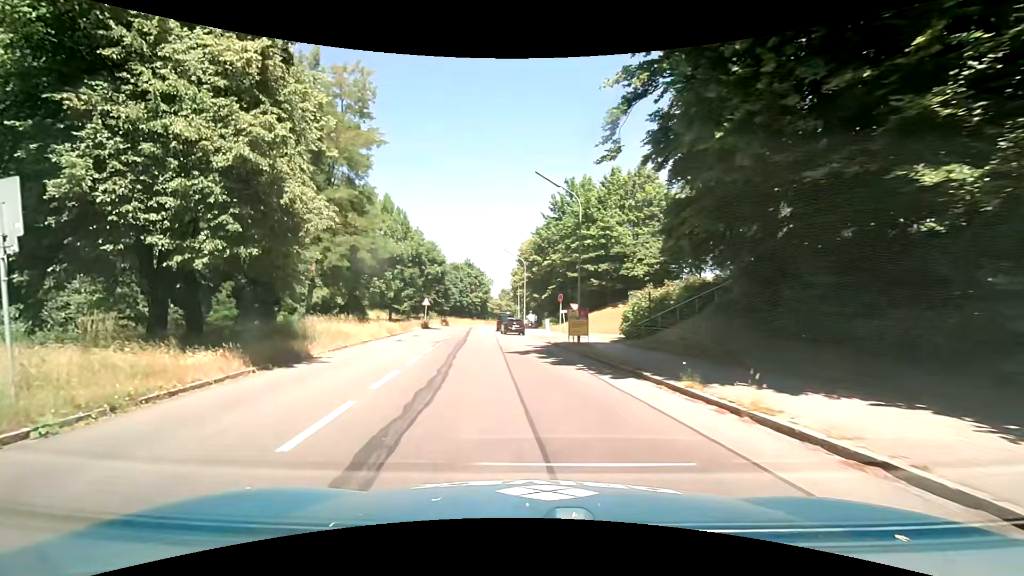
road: tertiary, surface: asphalt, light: Day
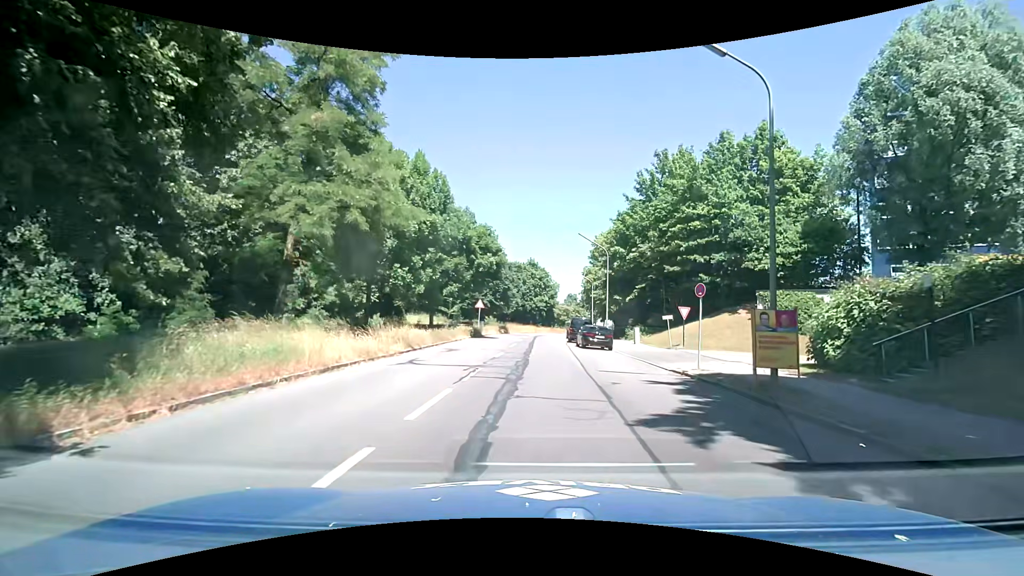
(-1.2, +12.3) m; -7°
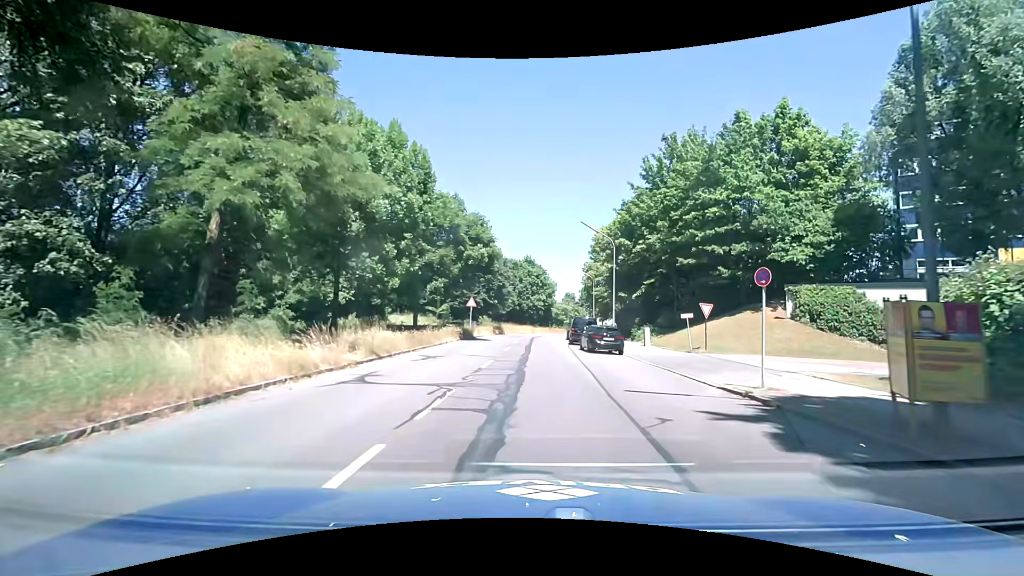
(0.0, +4.5) m; 0°
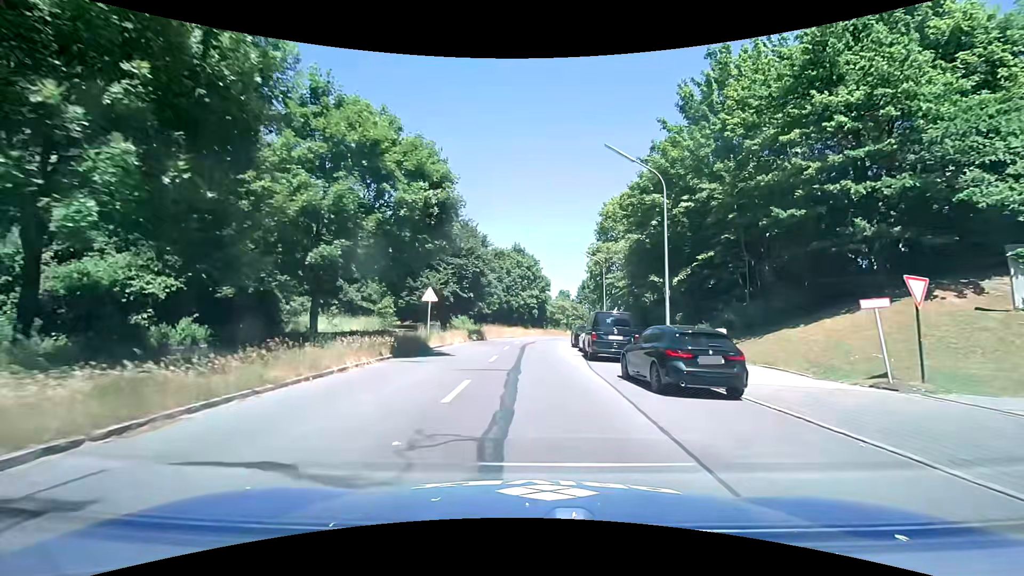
(+0.2, +15.2) m; +1°
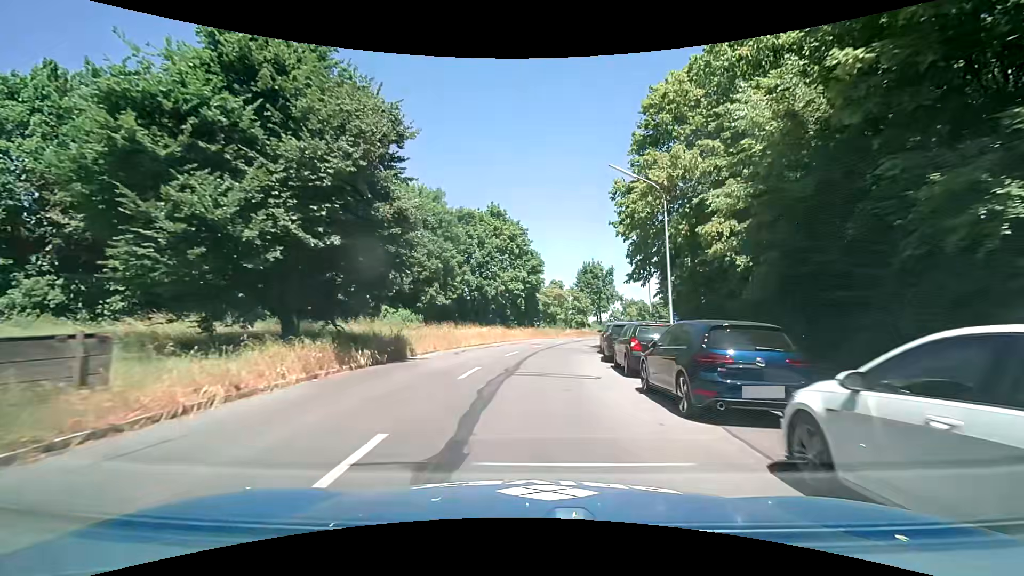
(+0.4, +24.2) m; +2°
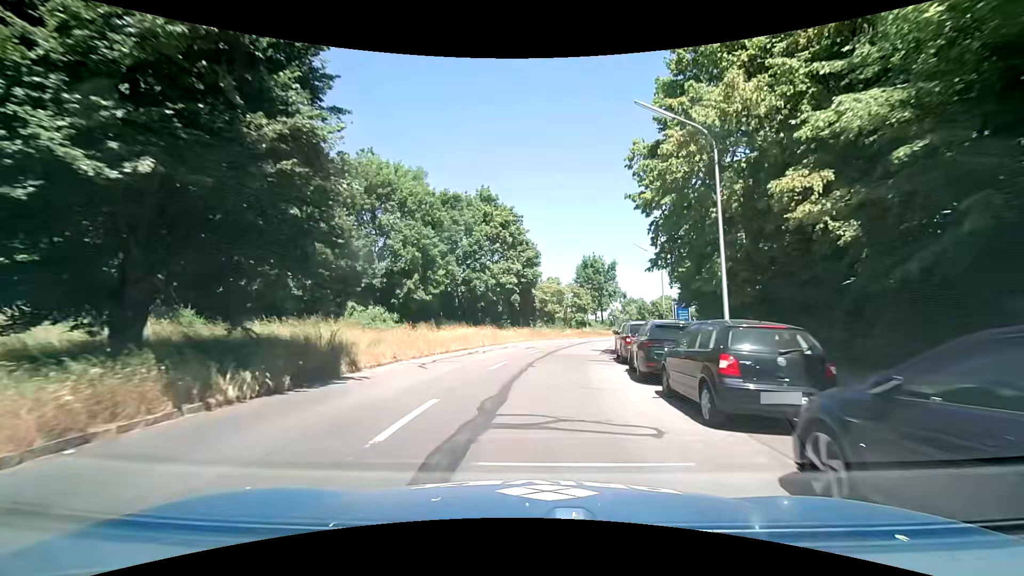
(0.0, +6.3) m; 0°
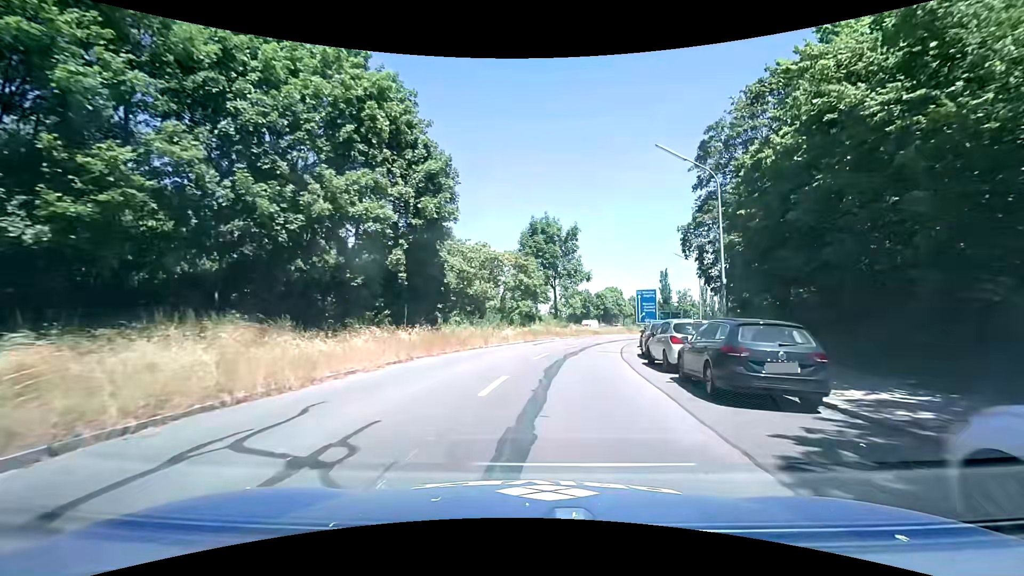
(+1.2, +23.7) m; +7°
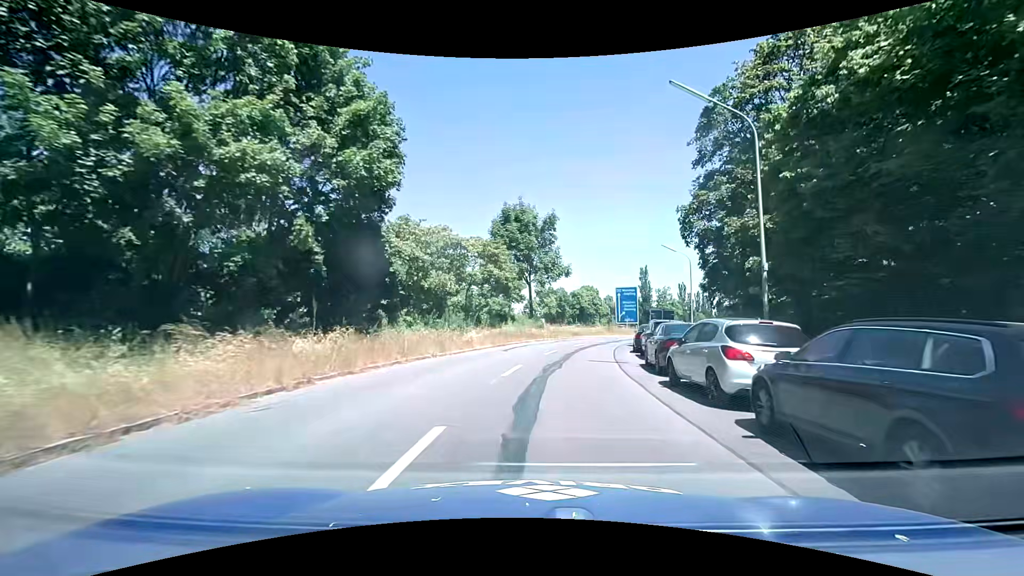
(+0.2, +5.5) m; +3°
(0, +10) (+2, +20) (+4, +30) (+6, +39) (+10, +49) (+14, +58) (+18, +67) (+23, +76) (+27, +85) (+32, +94) m
